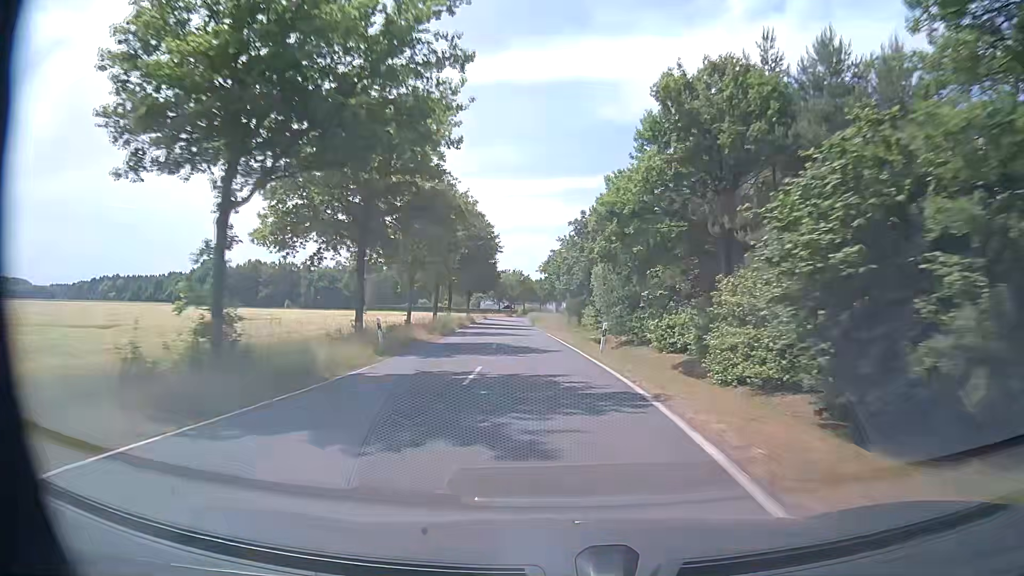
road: secondary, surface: asphalt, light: Day
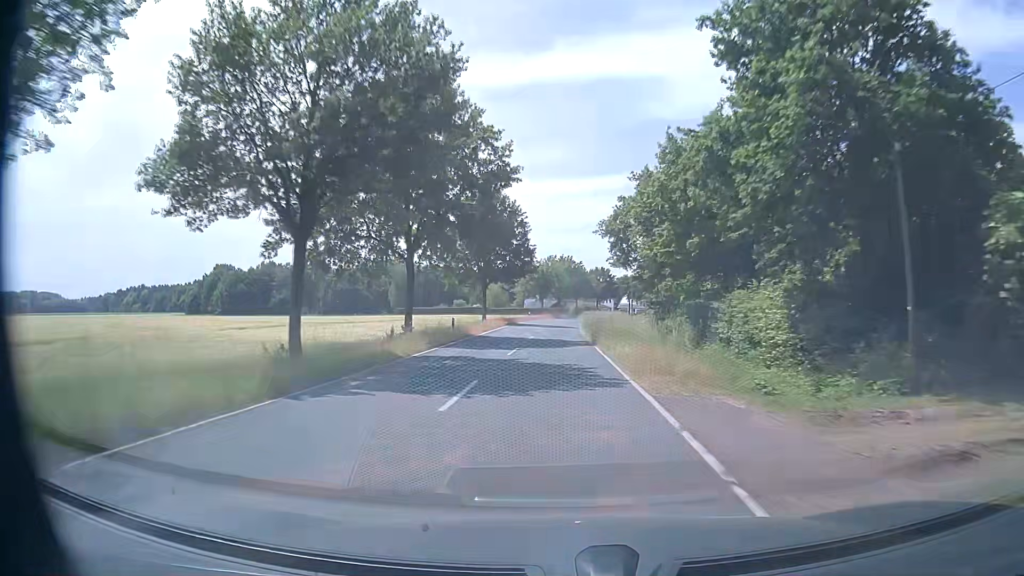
(-1.9, +39.1) m; -5°
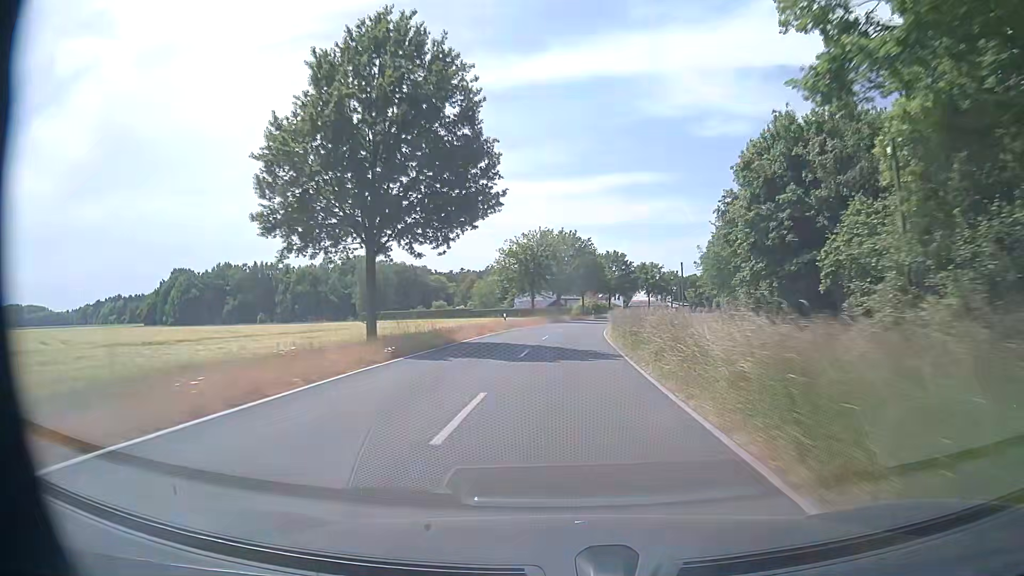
(-0.4, +38.6) m; 0°
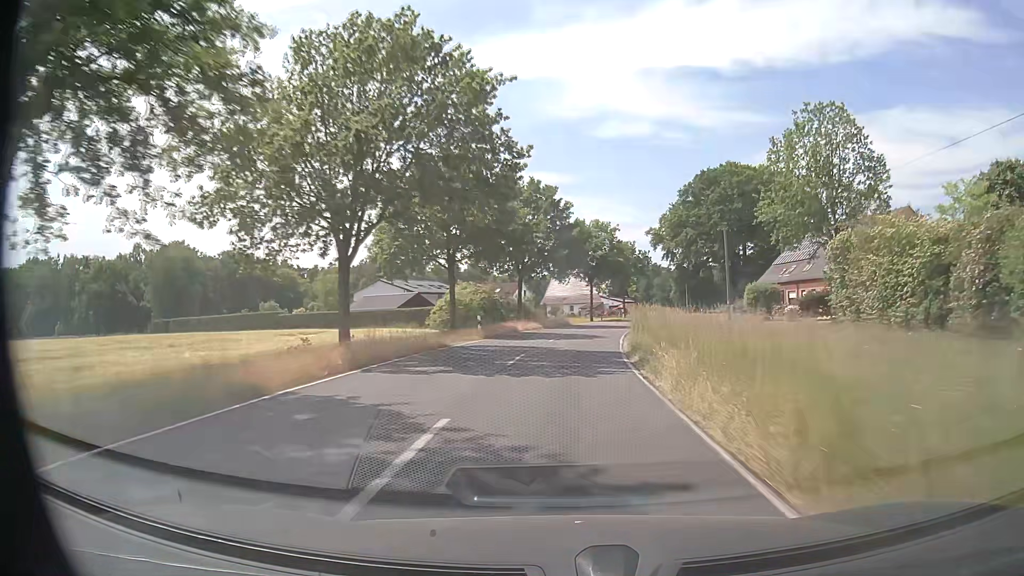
(+3.3, +62.4) m; +8°
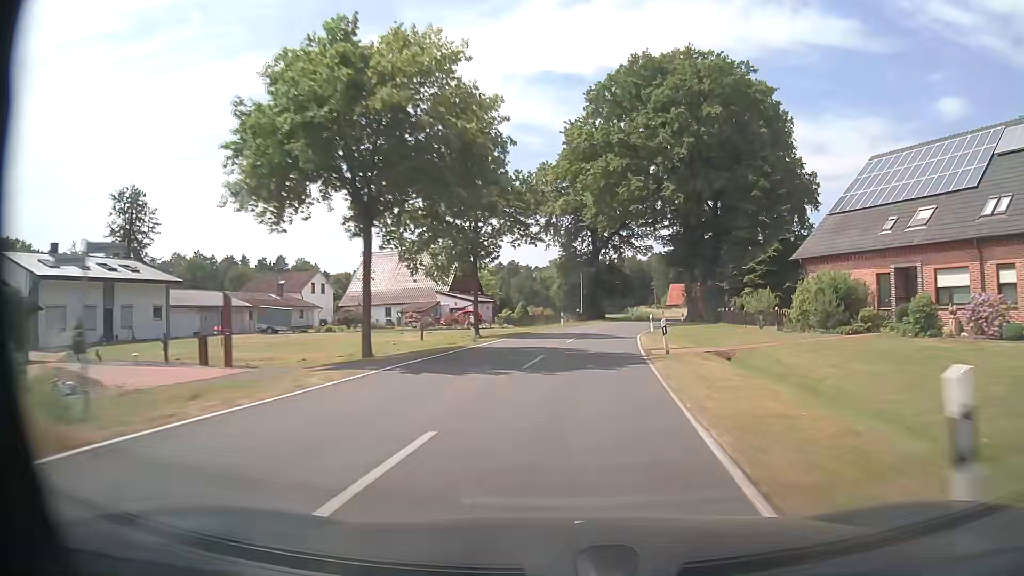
(+4.4, +48.7) m; +12°
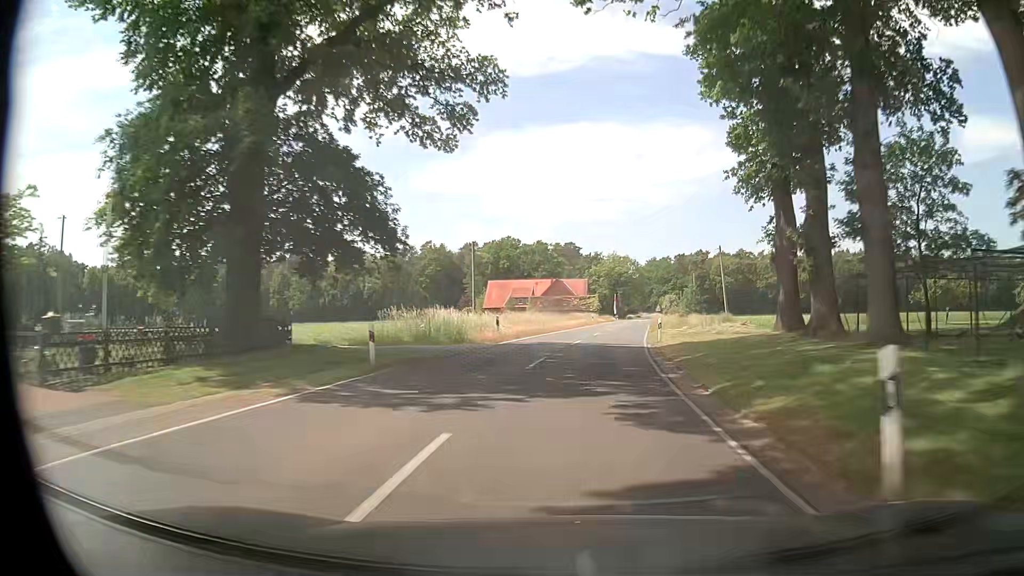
(+8.2, +59.2) m; +16°
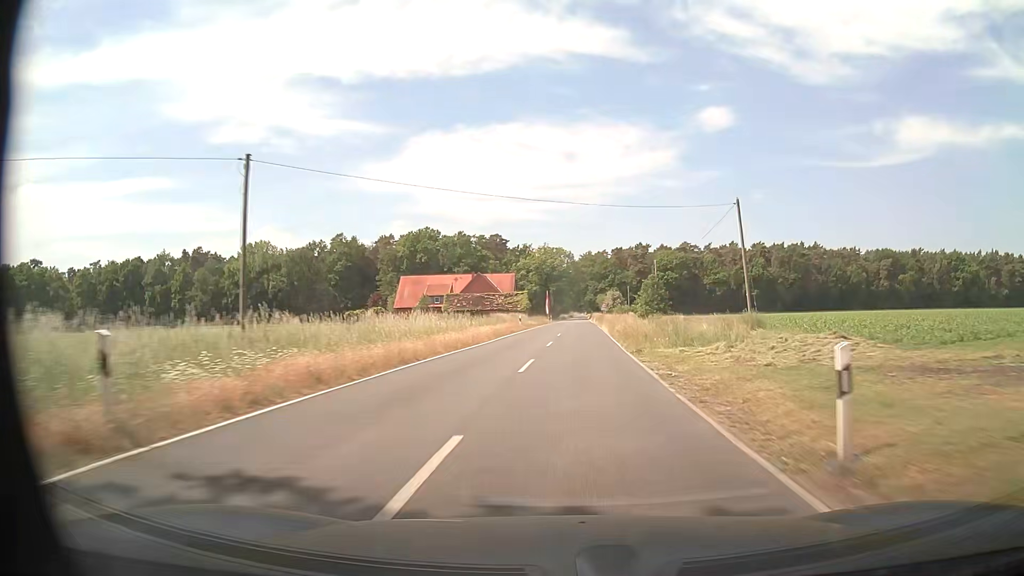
(+1.2, +23.9) m; +6°
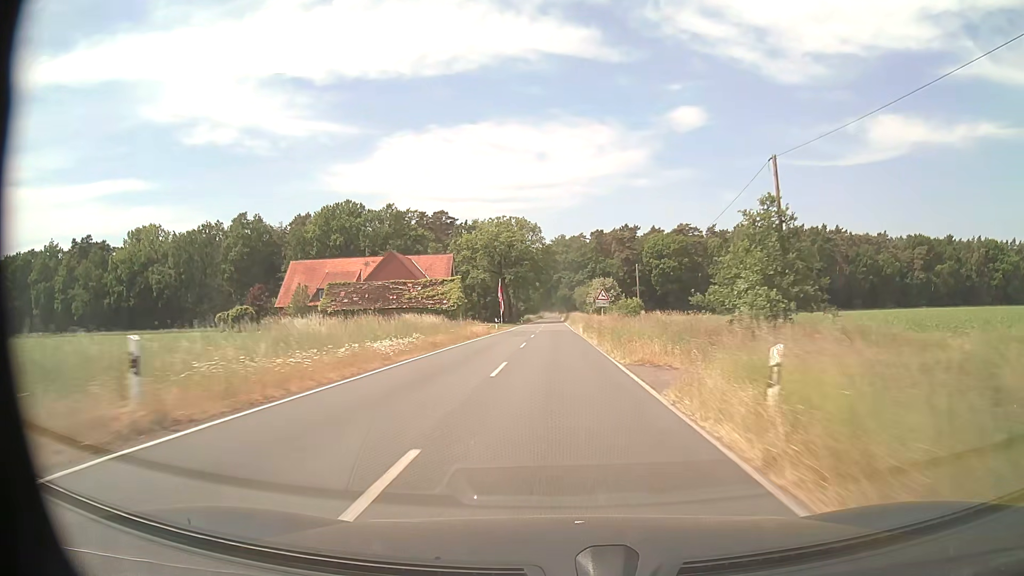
(+1.9, +48.9) m; +3°
(0, +10) (0, +20) (0, +30) (0, +40) (0, +50) (0, +60) (-1, +70) (-1, +80) (-1, +90) (-1, +100) m
